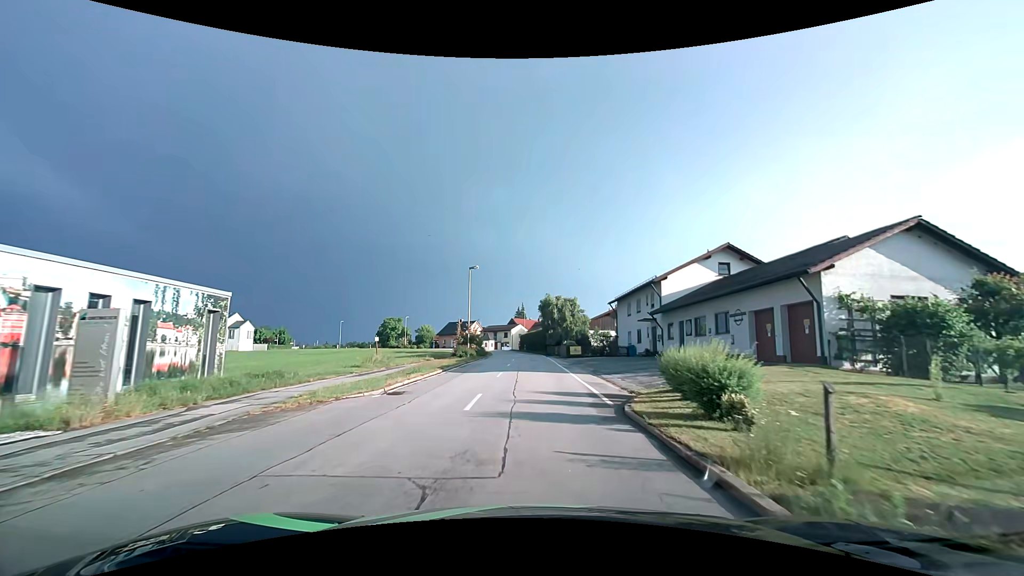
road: tertiary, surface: asphalt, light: Day
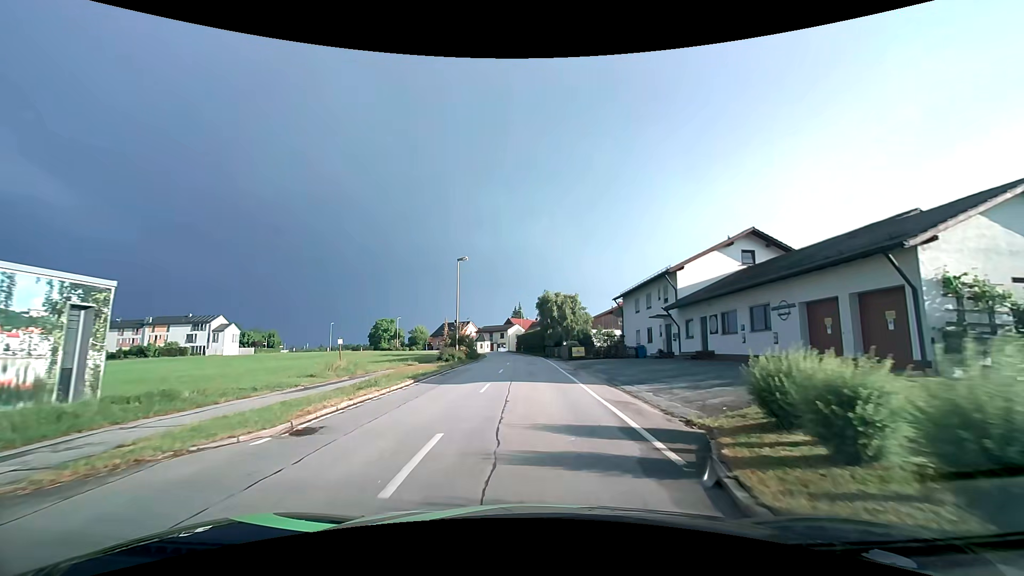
(0.0, +5.1) m; 0°
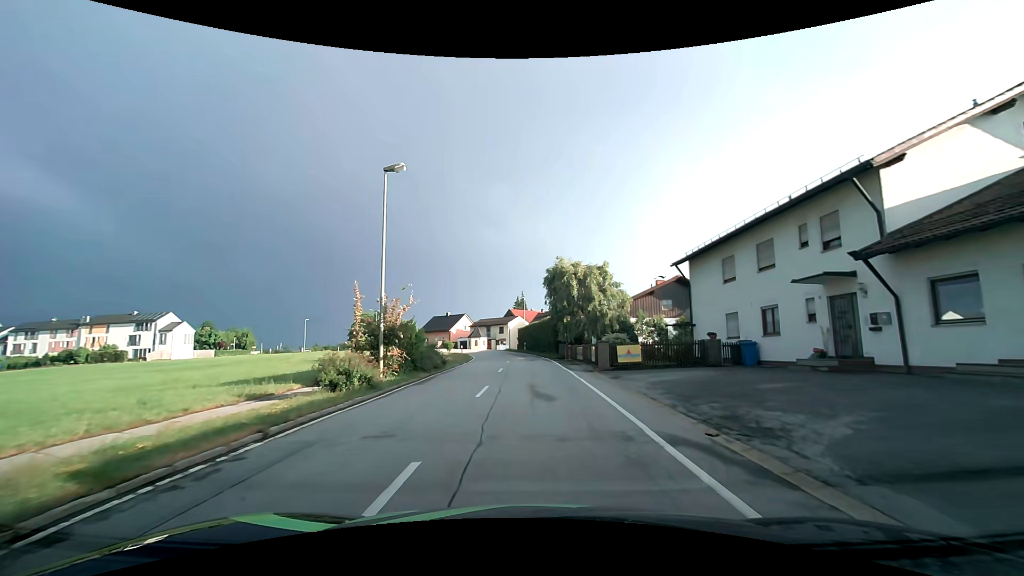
(-0.1, +19.8) m; -1°
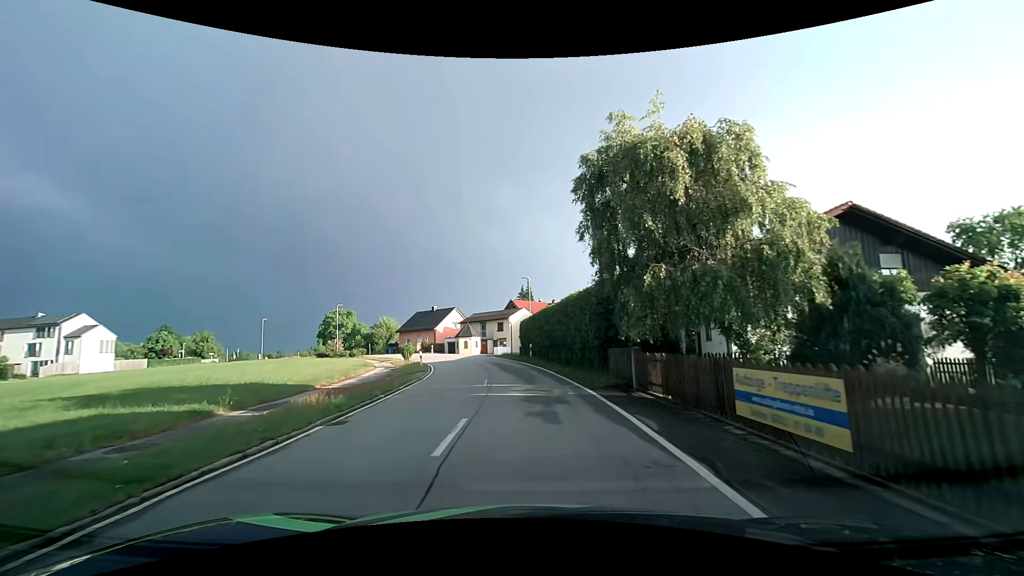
(-0.1, +23.8) m; -1°
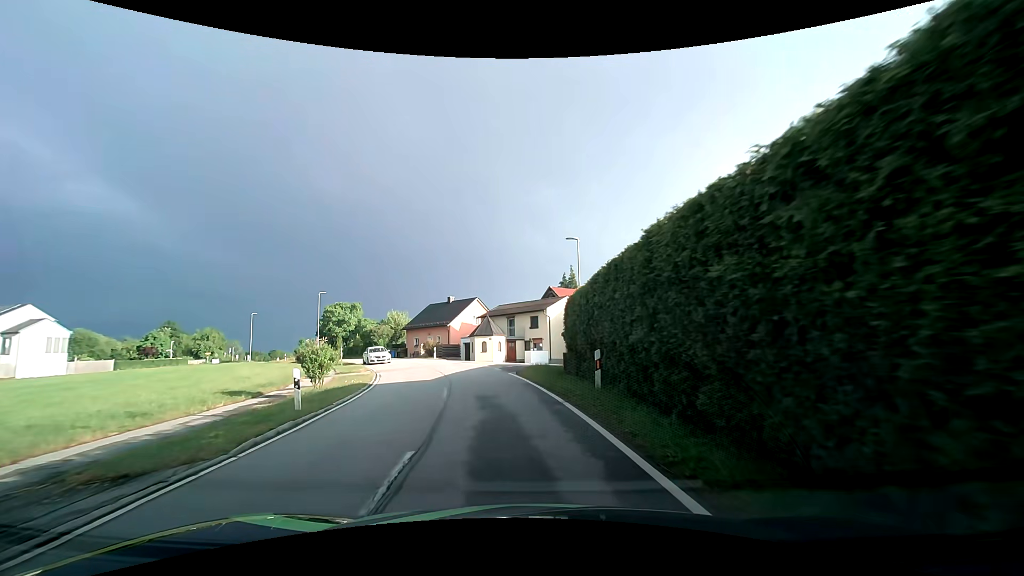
(-0.5, +20.7) m; -4°
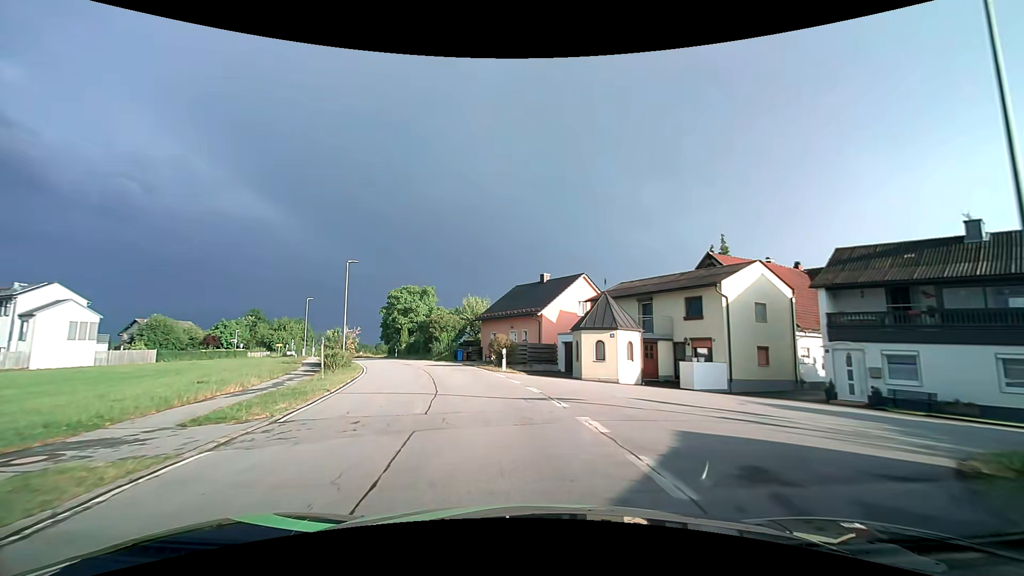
(-2.5, +22.3) m; -12°
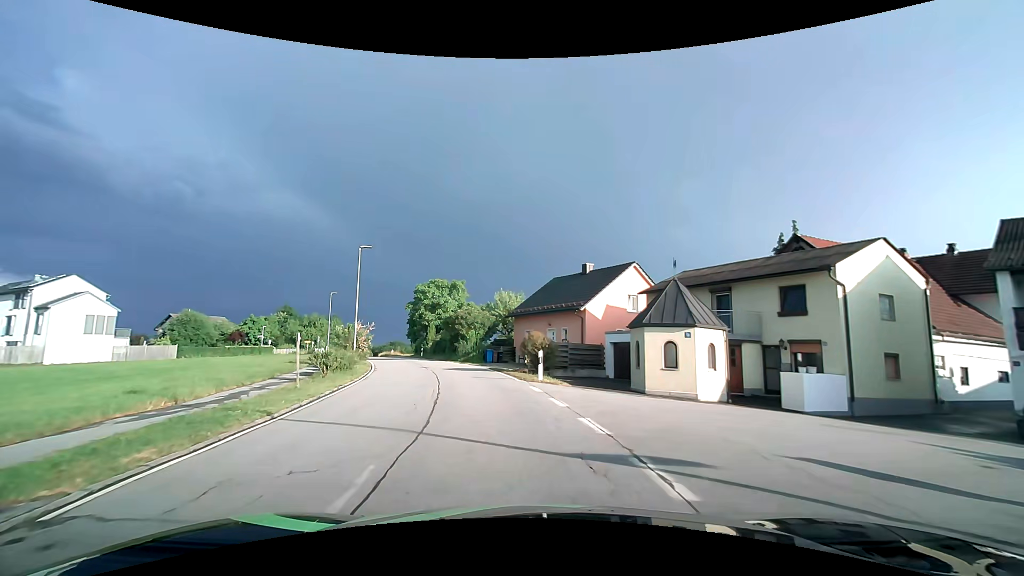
(-0.2, +5.9) m; -4°
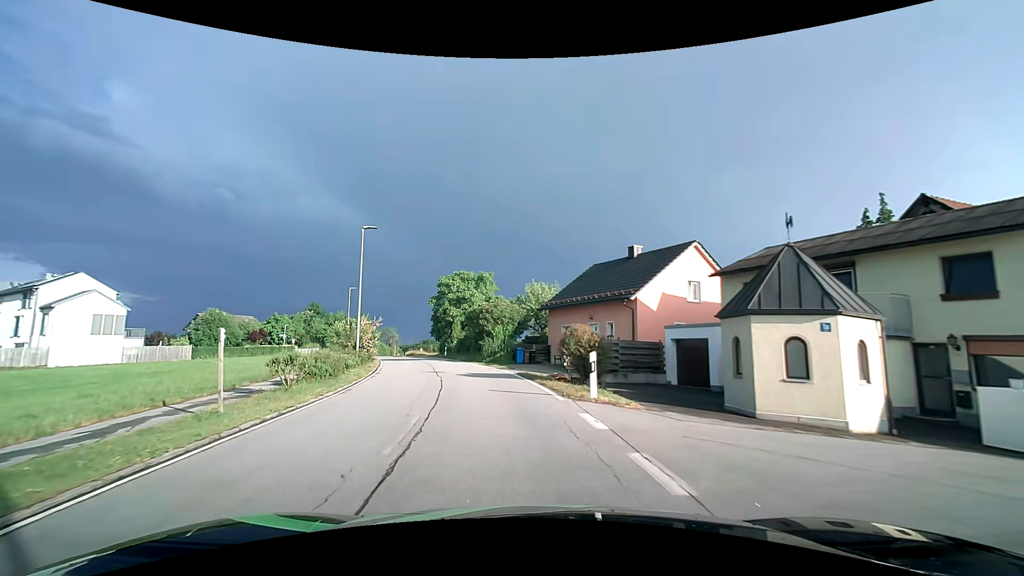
(-0.2, +6.0) m; -3°
(-1, +10) (-2, +20) (-5, +30) (-8, +39) (-11, +49) (-14, +58) (-18, +67) (-21, +77) (-24, +86) (-27, +96) m
